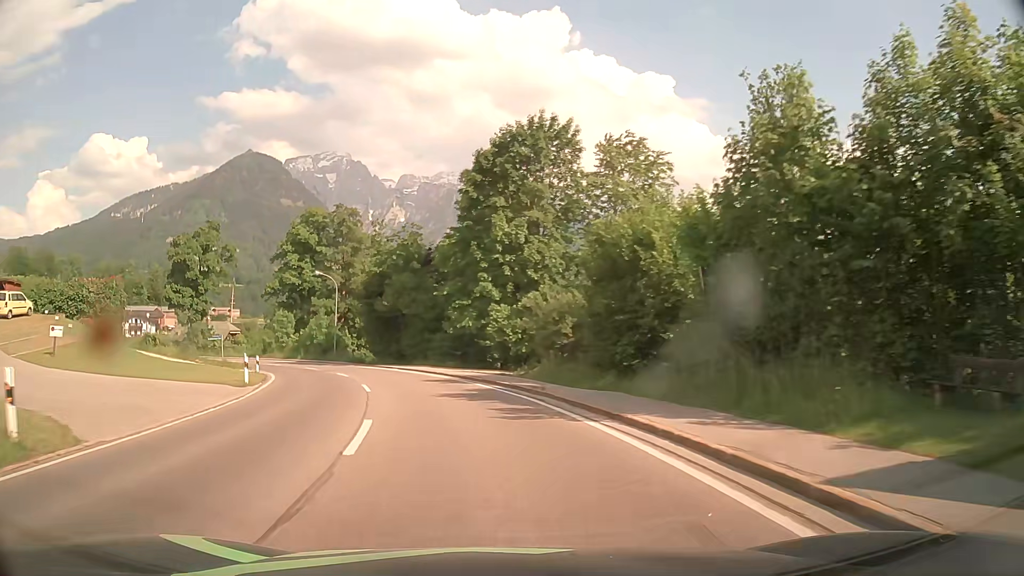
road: secondary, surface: asphalt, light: Day
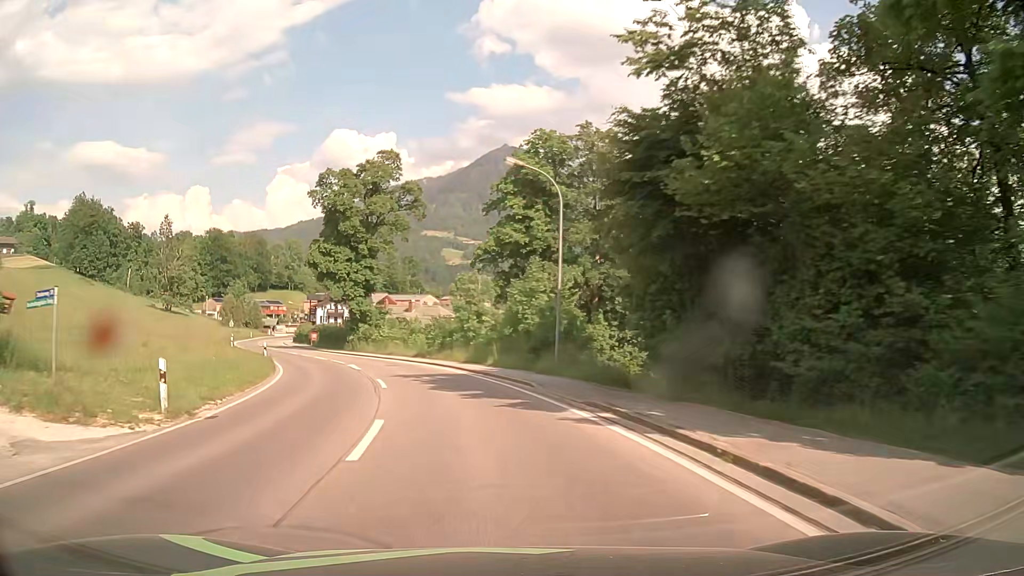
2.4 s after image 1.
(-6.9, +36.0) m; -22°
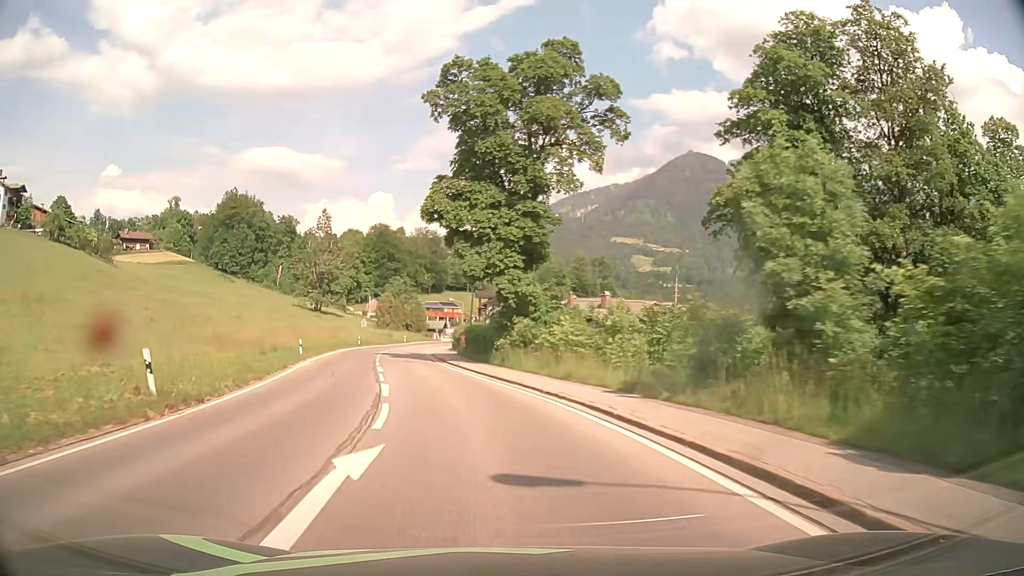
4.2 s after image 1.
(-3.9, +27.4) m; -16°
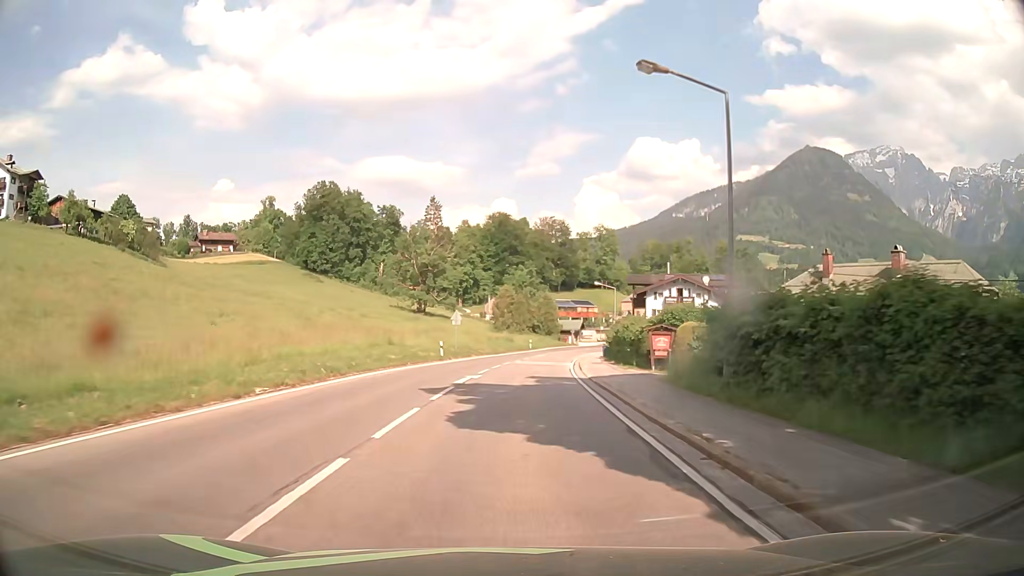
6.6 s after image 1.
(-5.2, +36.3) m; -12°
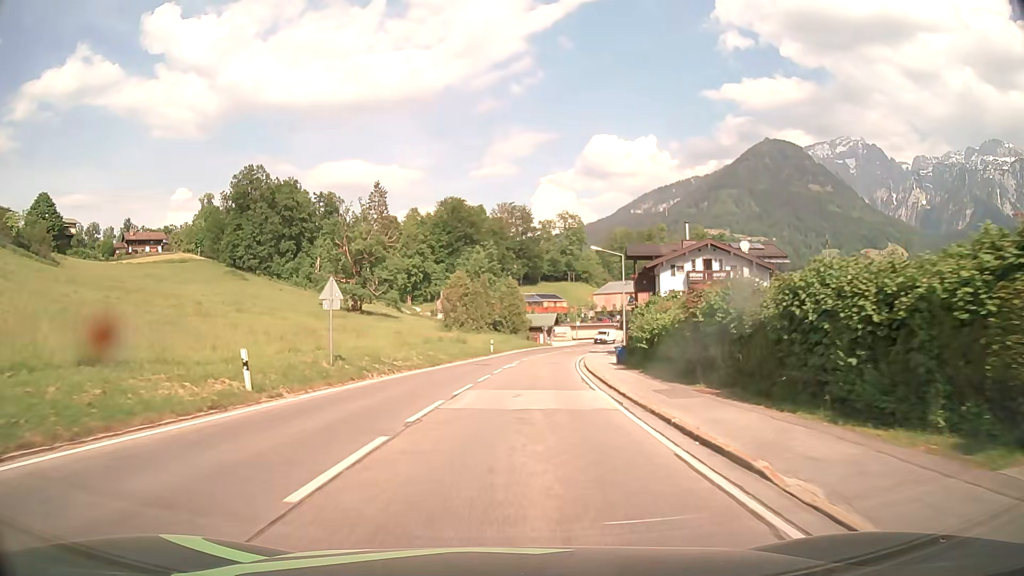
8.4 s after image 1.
(+0.9, +27.5) m; +4°
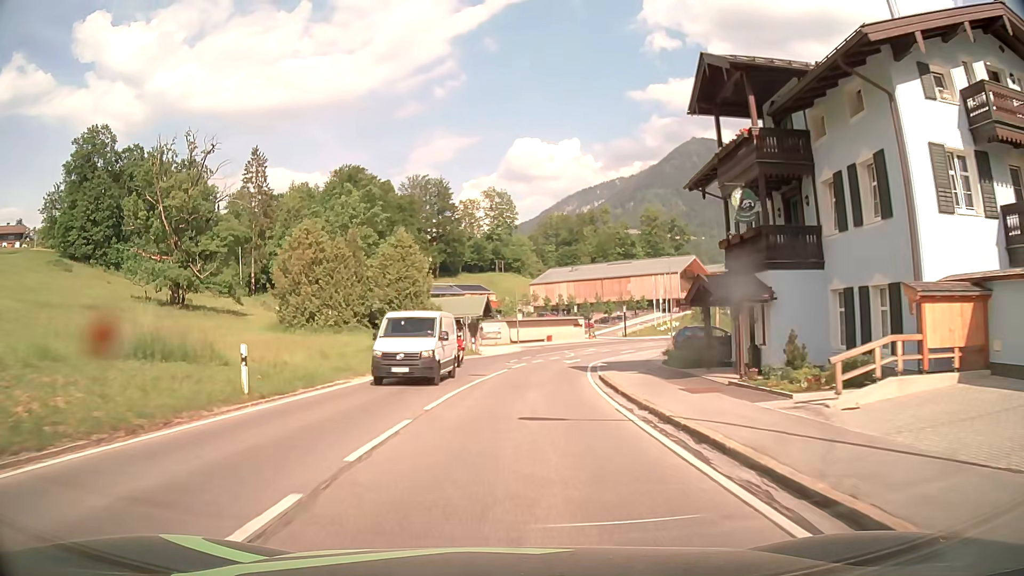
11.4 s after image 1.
(+2.6, +45.8) m; +6°
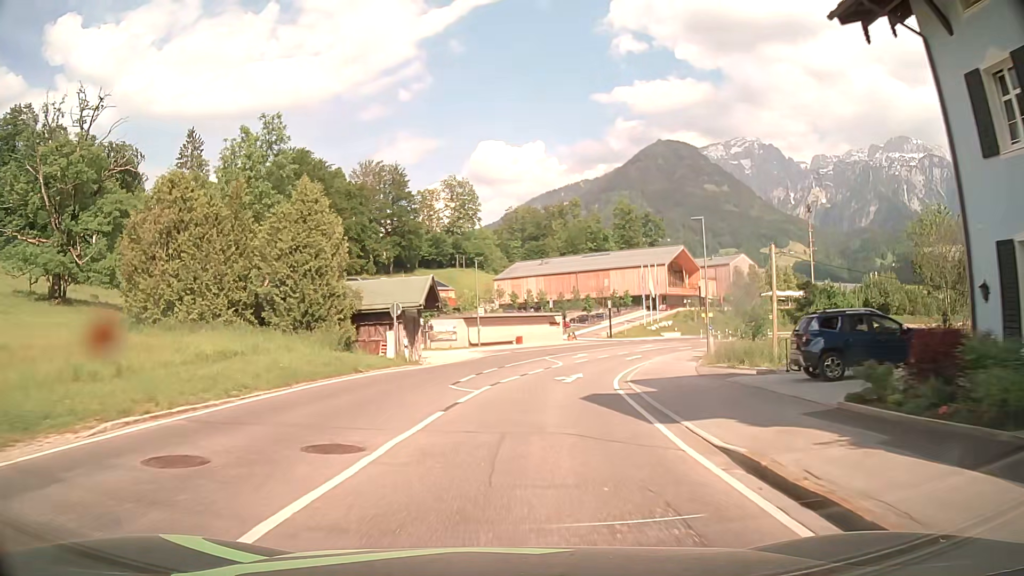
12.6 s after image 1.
(+0.5, +18.3) m; +3°
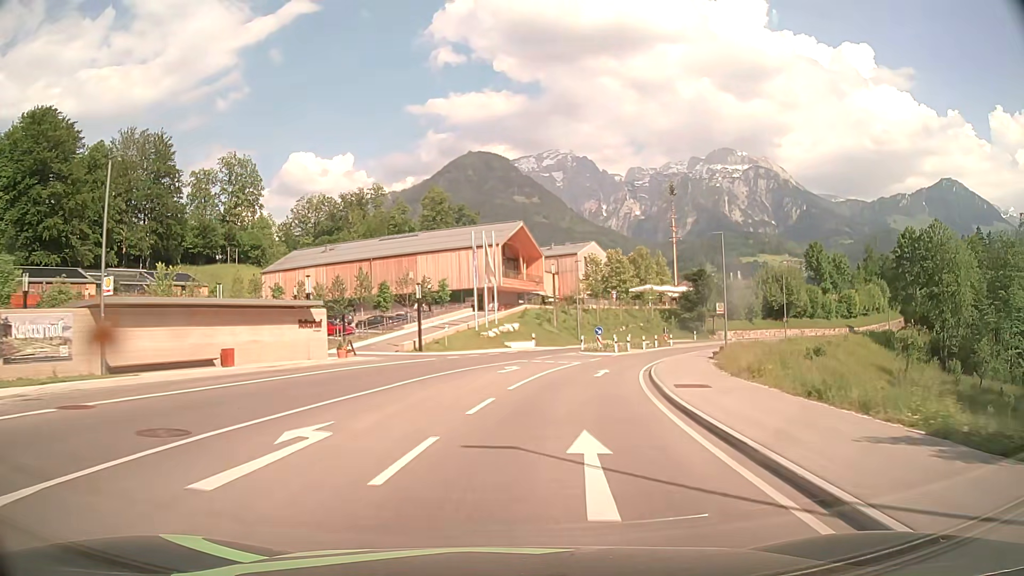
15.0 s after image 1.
(+4.7, +36.0) m; +16°
(0, +10) (+2, +20) (+4, +30) (+7, +39) (+11, +48) (+15, +57) (+20, +66) (+26, +74) (+33, +82) (+40, +89) m
